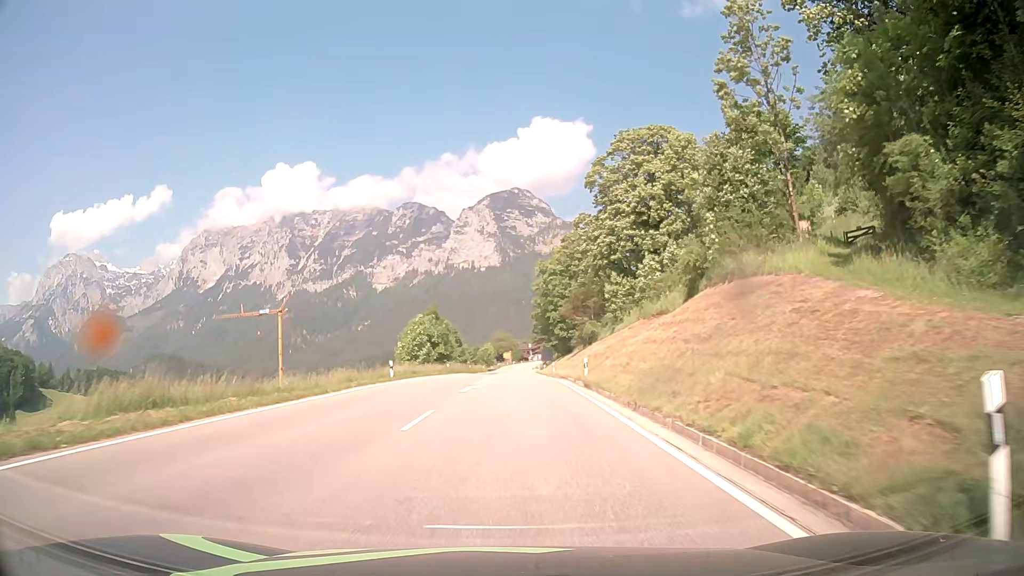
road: primary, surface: asphalt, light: Day
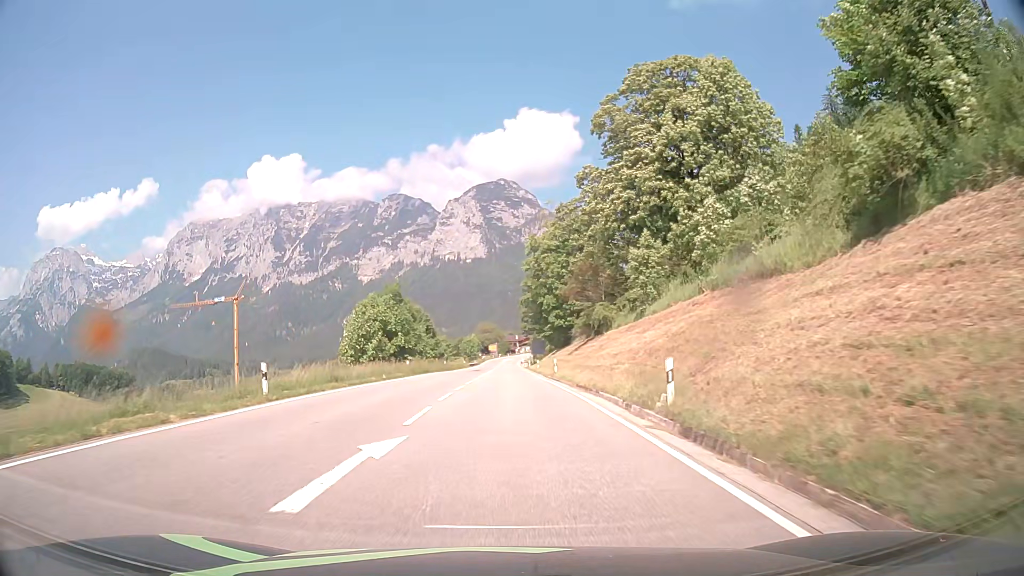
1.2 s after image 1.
(+0.2, +17.5) m; +1°
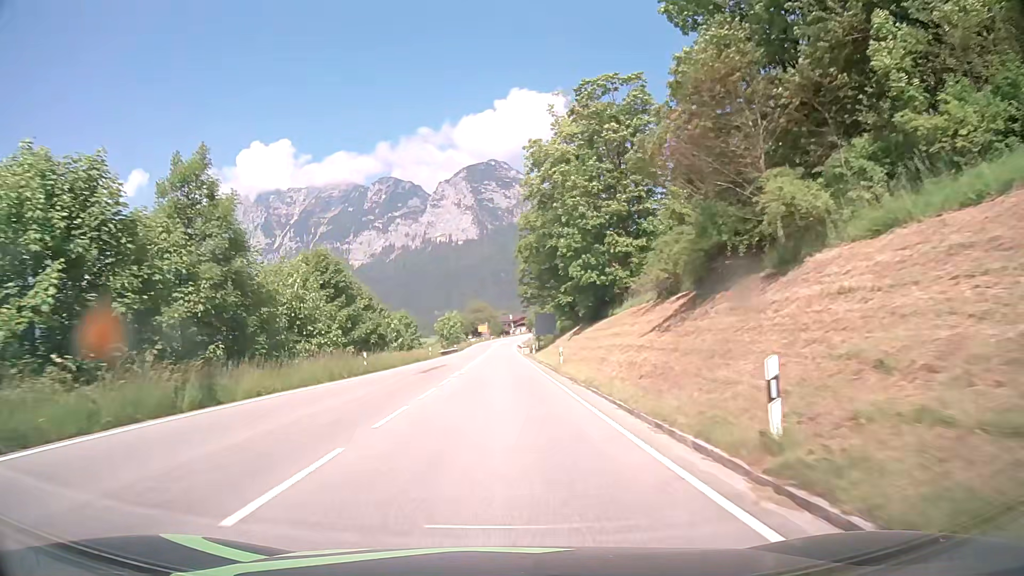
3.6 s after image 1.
(+0.3, +37.1) m; +1°
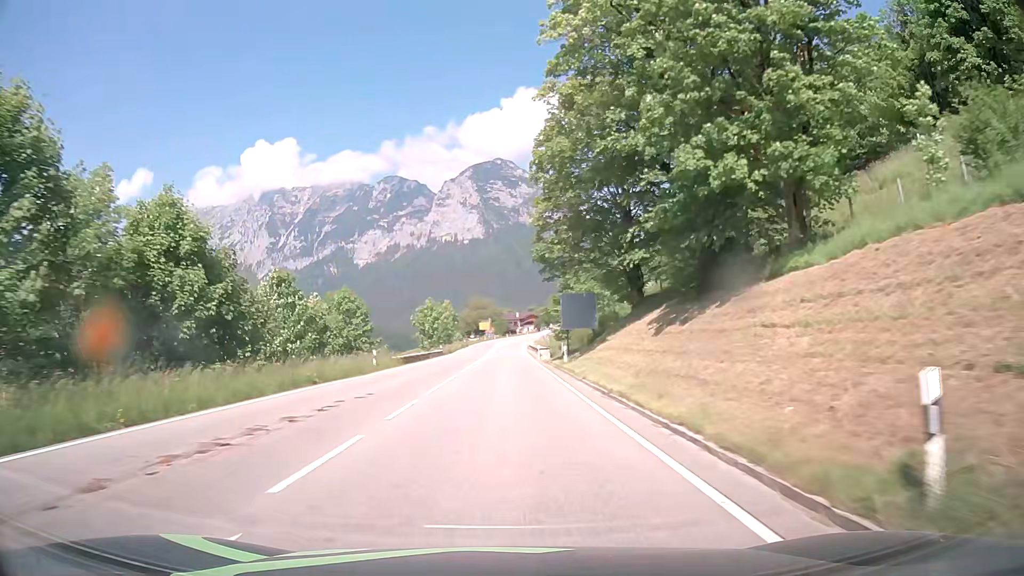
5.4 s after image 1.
(-0.1, +29.0) m; 0°
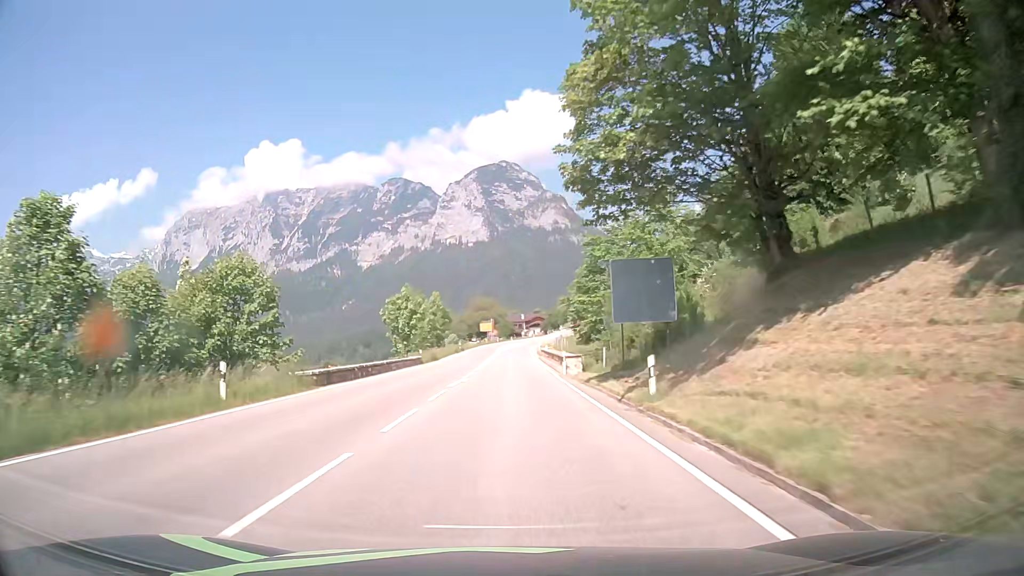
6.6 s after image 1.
(-0.1, +19.4) m; -1°
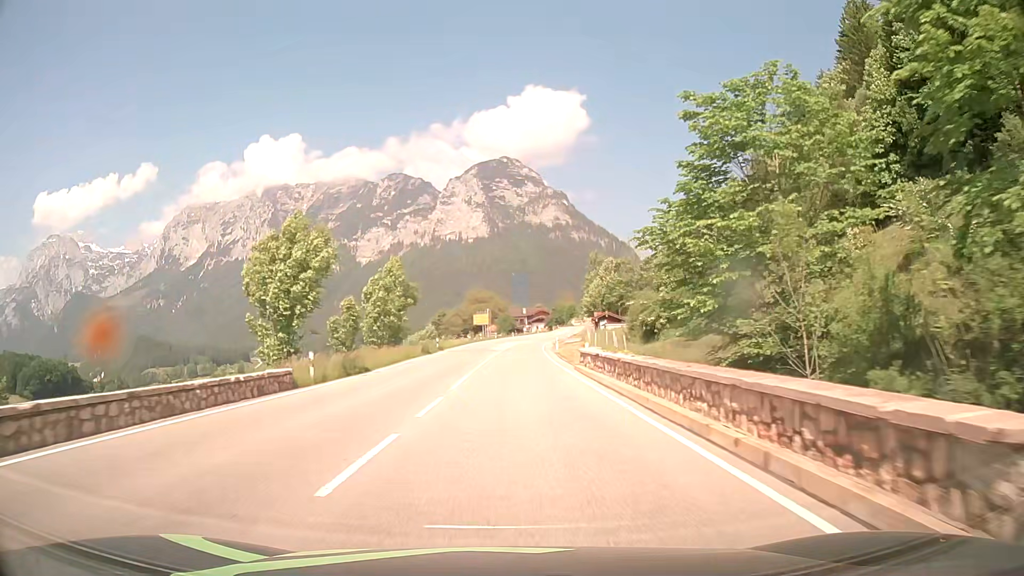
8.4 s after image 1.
(-0.1, +28.8) m; 0°
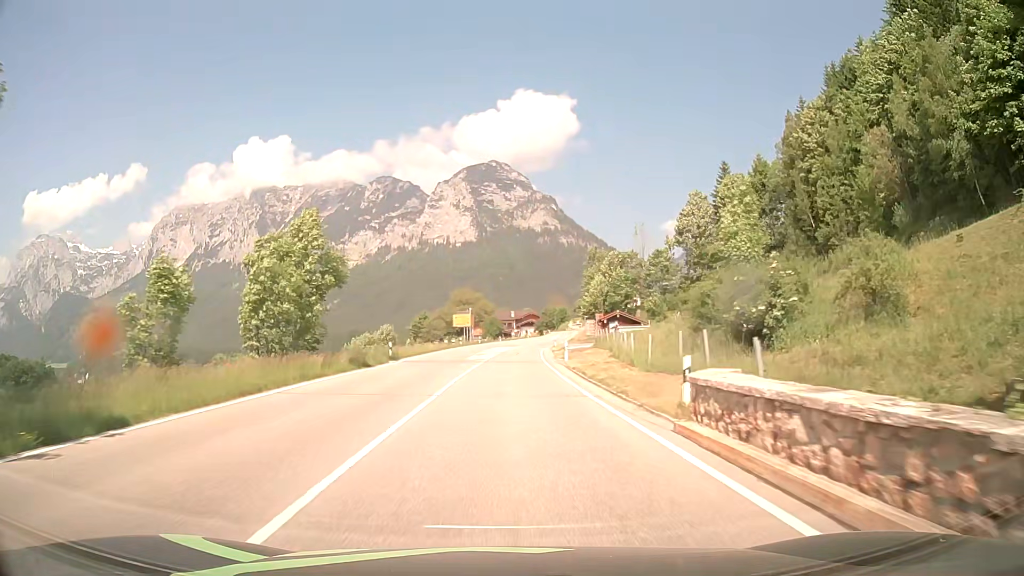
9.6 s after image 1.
(+0.1, +18.1) m; +1°
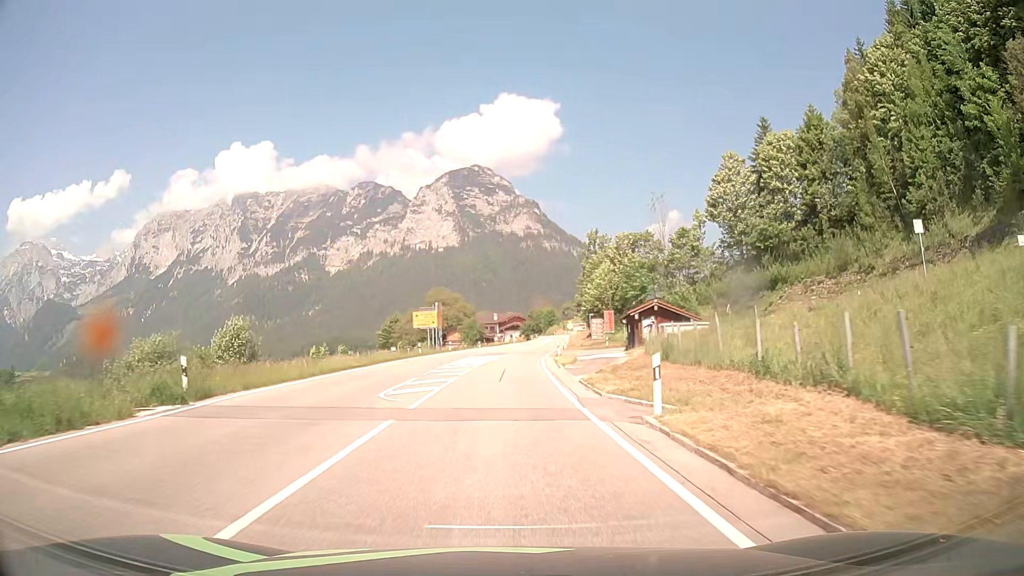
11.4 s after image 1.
(+0.4, +24.8) m; +2°
(0, +10) (0, +20) (0, +30) (0, +40) (+1, +50) (+4, +59) (+13, +64) (+22, +61) (+27, +52) (+28, +42) m
